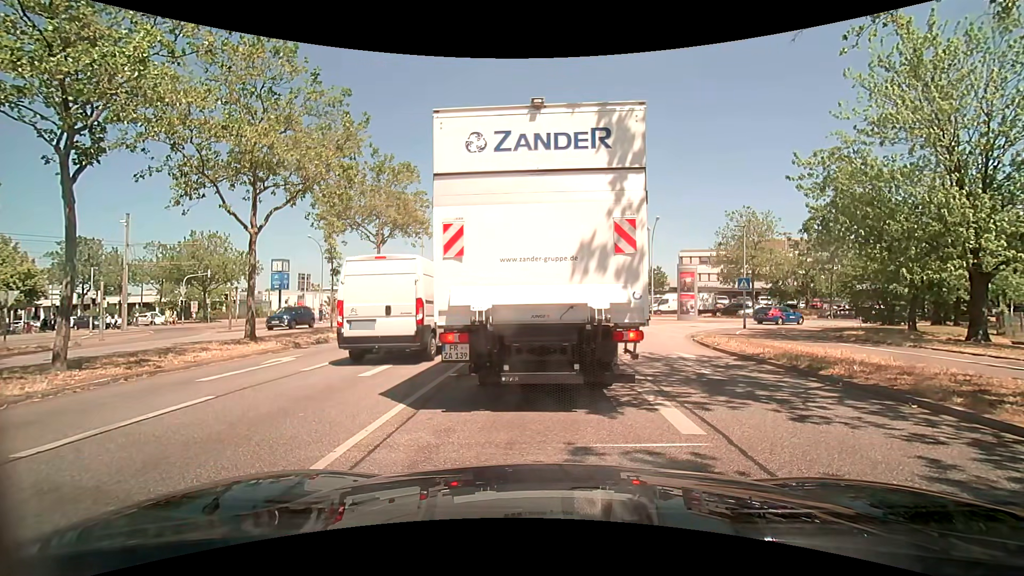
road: primary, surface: asphalt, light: Day
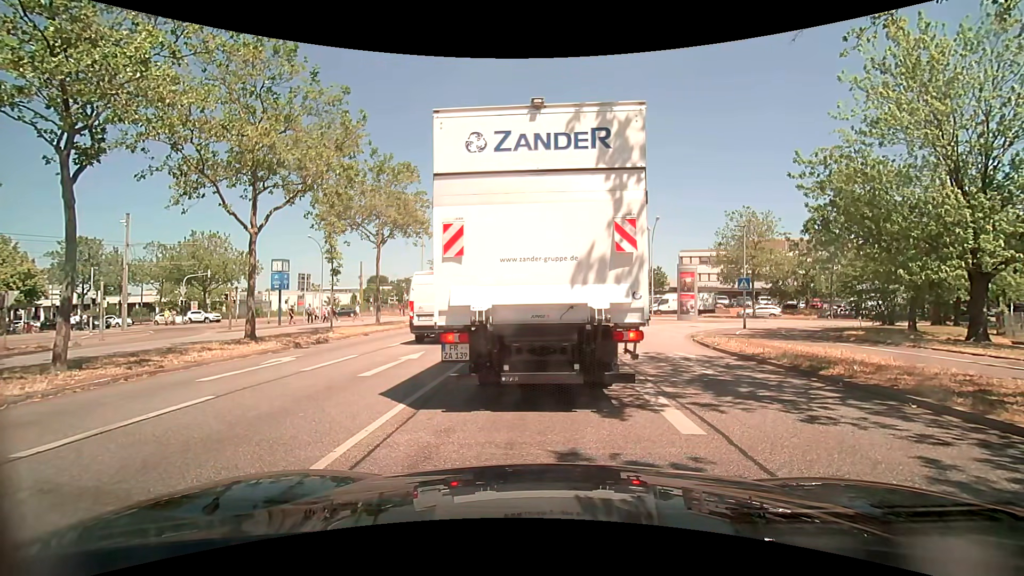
(0.0, 0.0) m; 0°
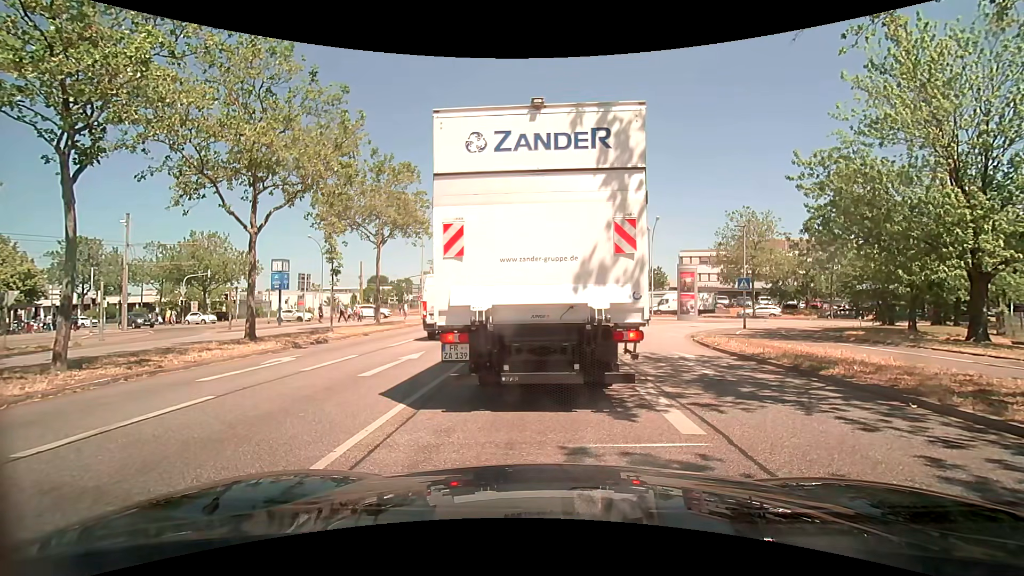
(0.0, 0.0) m; 0°
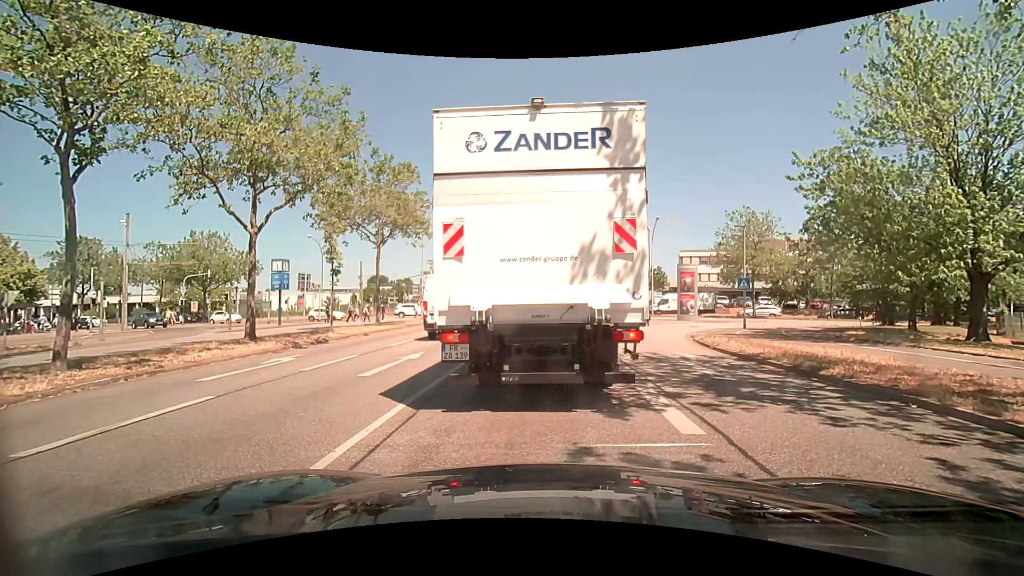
(0.0, 0.0) m; 0°
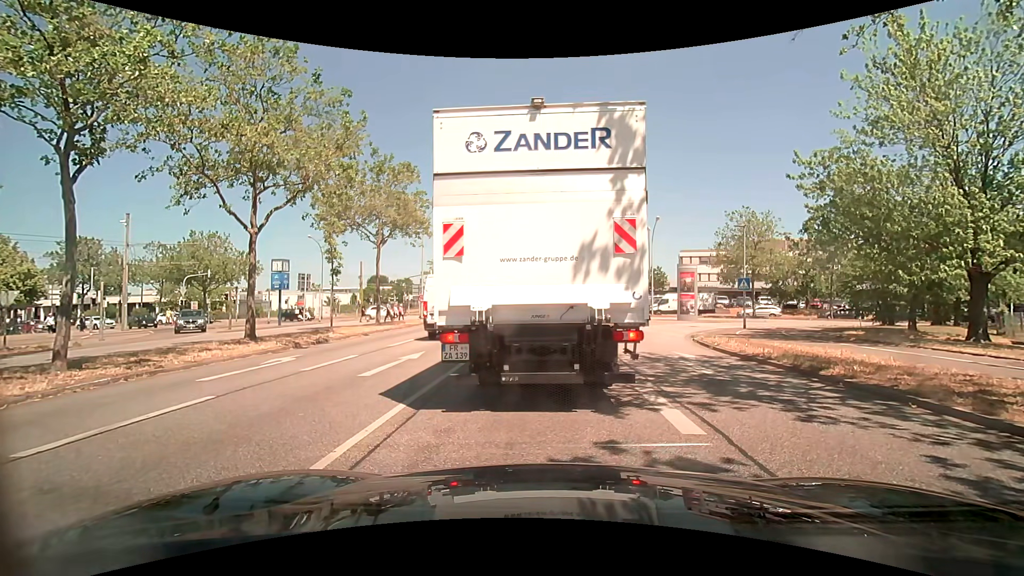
(0.0, 0.0) m; 0°
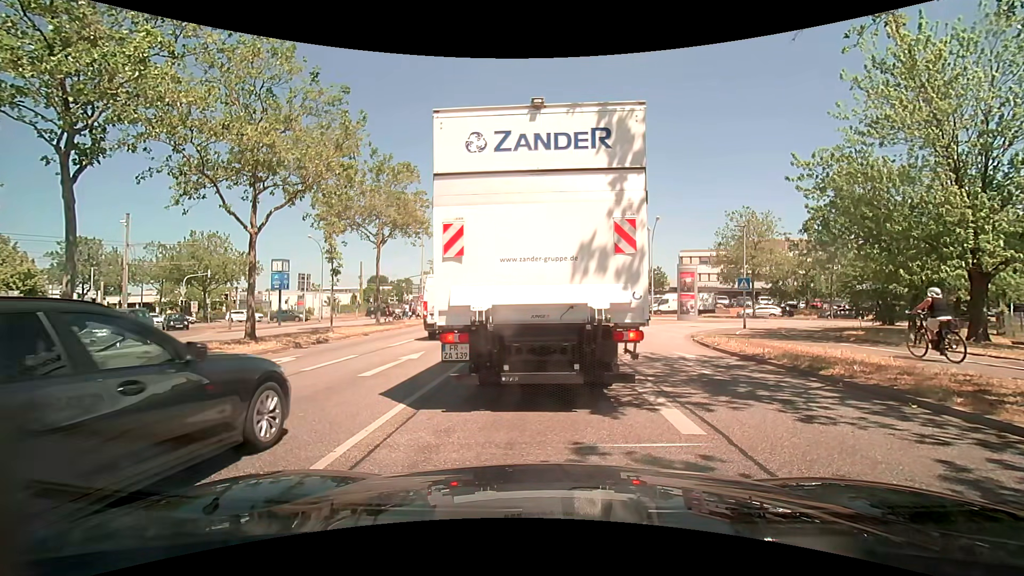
(0.0, 0.0) m; 0°
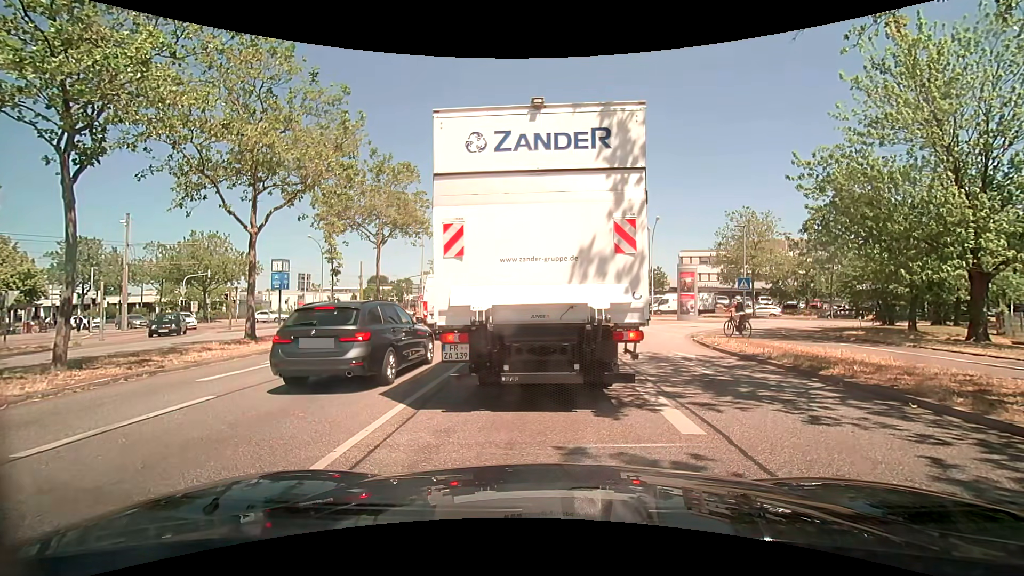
(0.0, 0.0) m; 0°
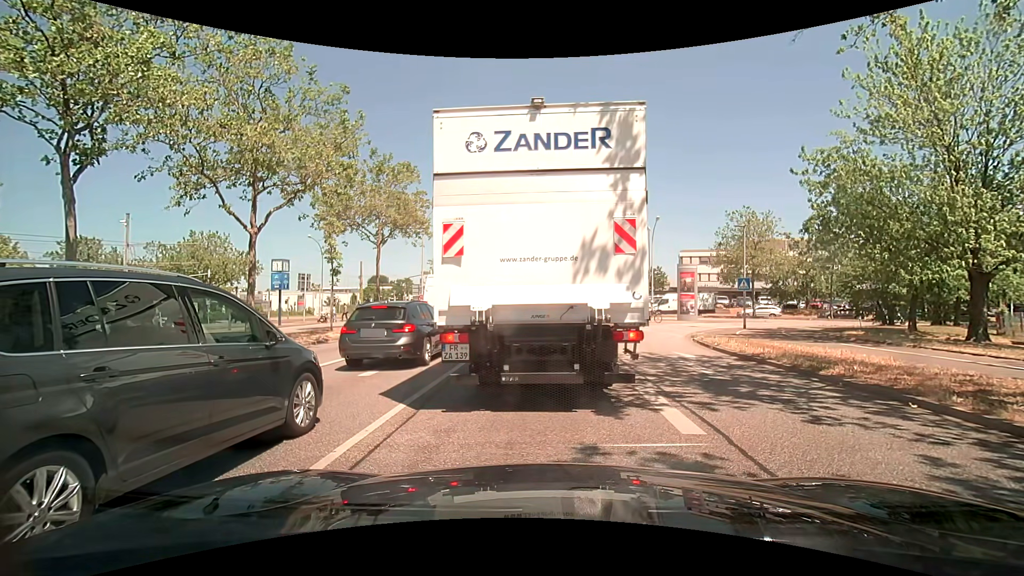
(0.0, 0.0) m; 0°
